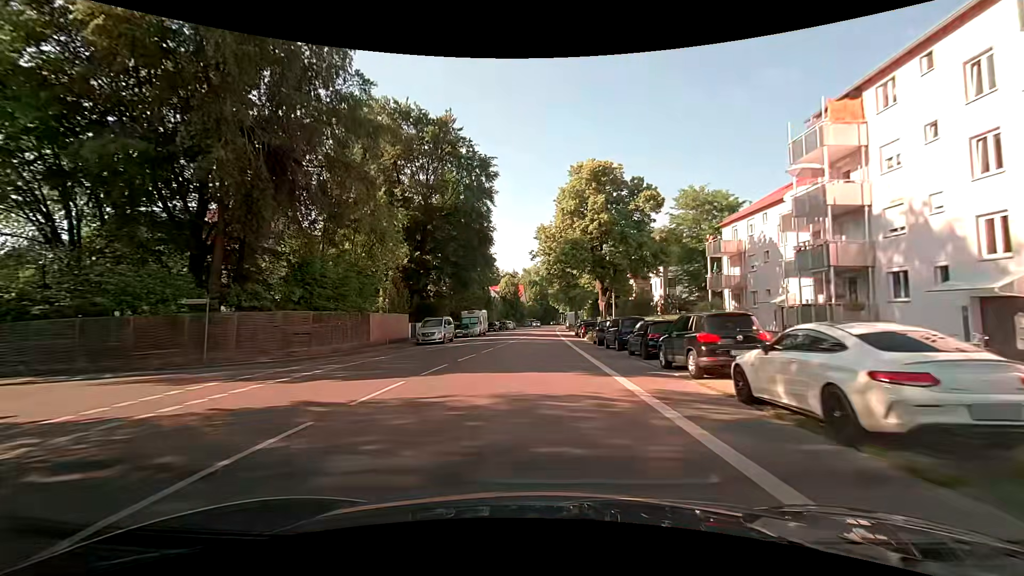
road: secondary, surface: asphalt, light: Day
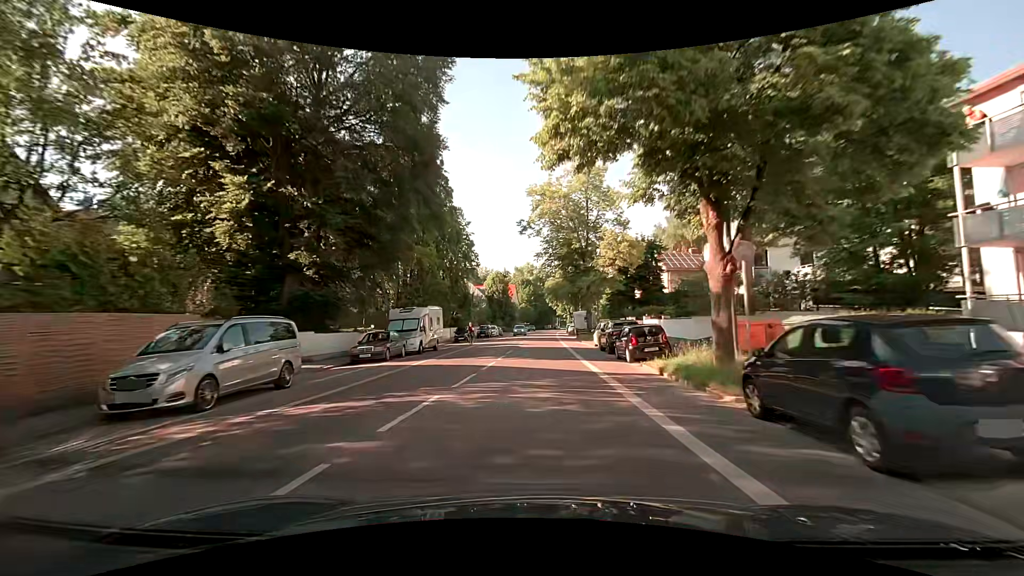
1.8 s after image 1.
(+0.3, +24.5) m; +1°
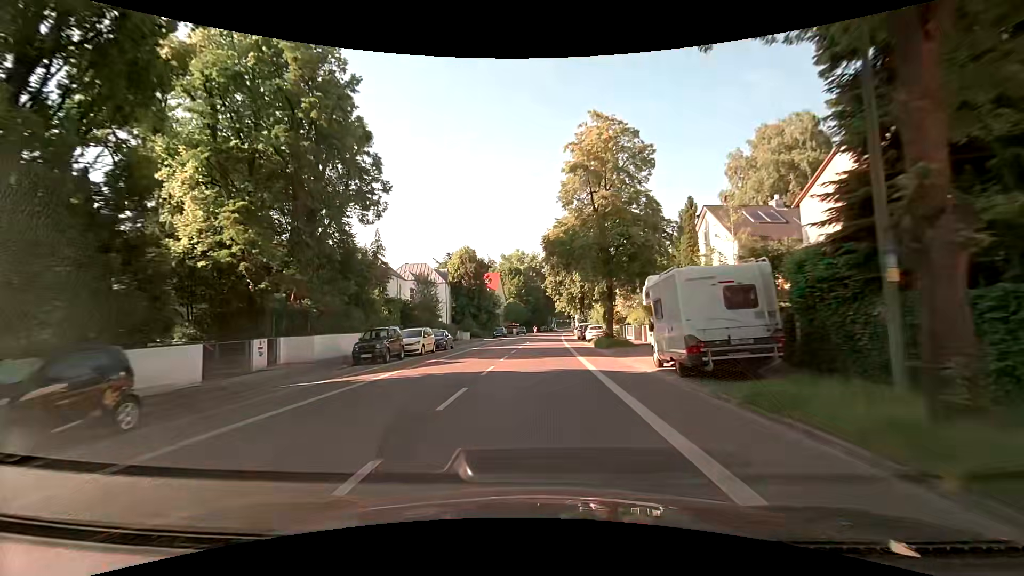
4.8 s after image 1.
(+0.4, +41.8) m; +1°
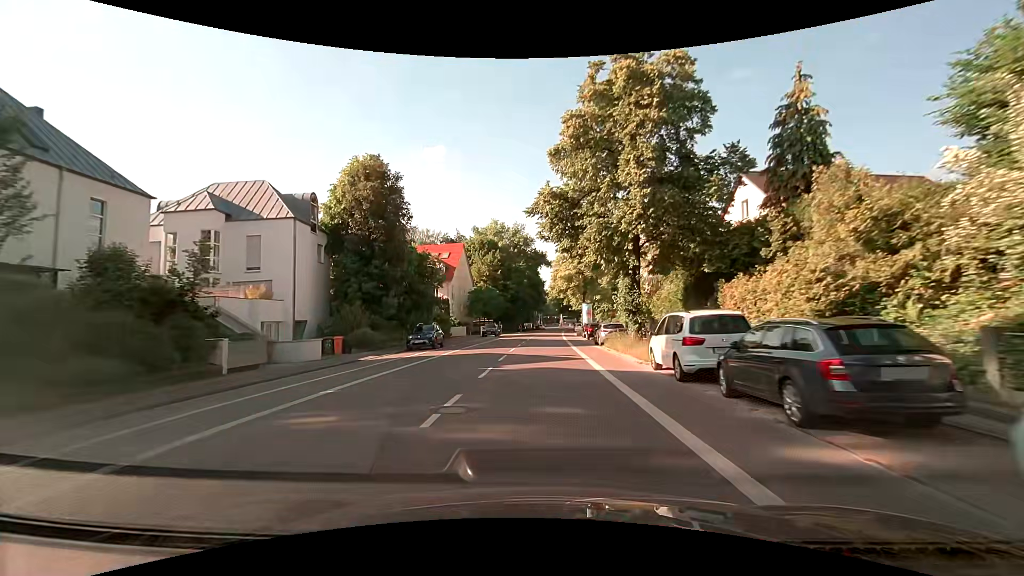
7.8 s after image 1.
(+0.6, +43.2) m; +2°
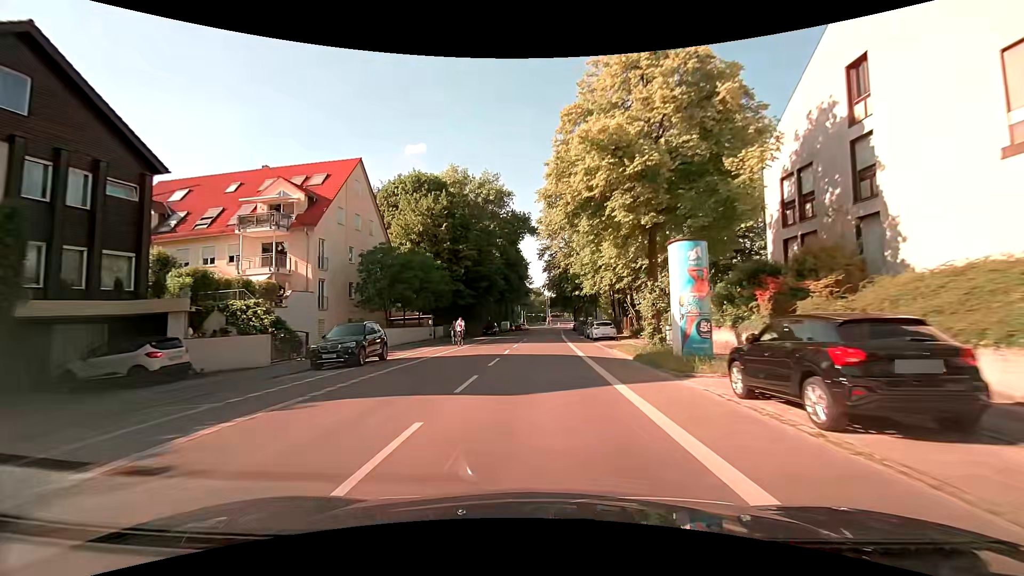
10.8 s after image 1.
(+0.5, +44.6) m; +2°
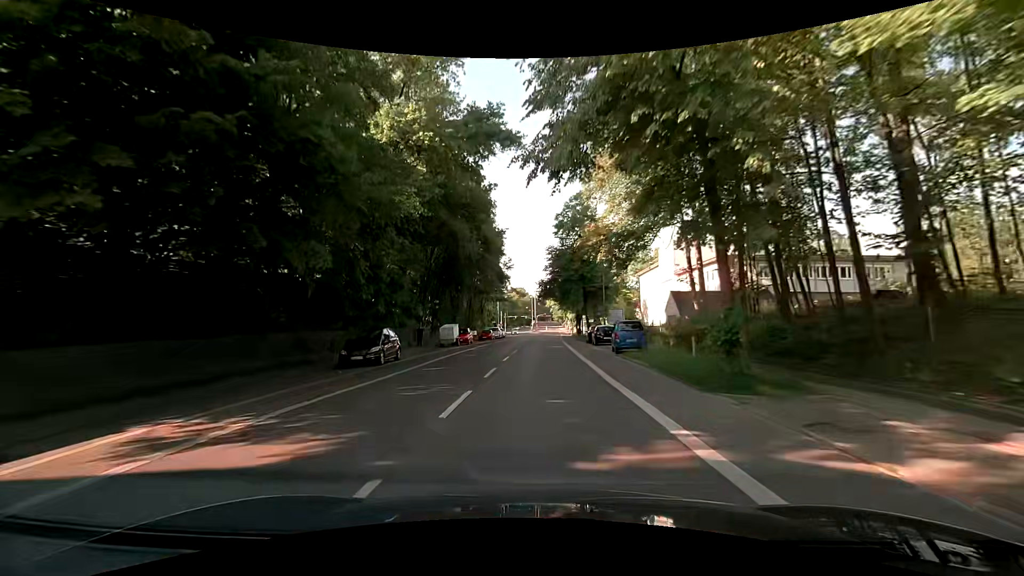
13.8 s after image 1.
(+0.3, +43.8) m; +1°
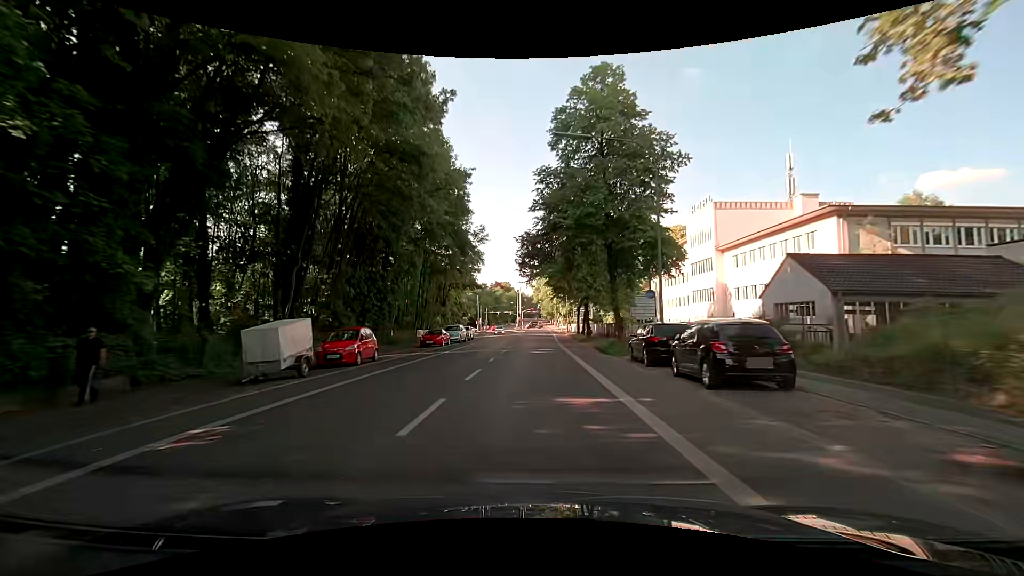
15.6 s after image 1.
(+0.5, +25.9) m; +2°
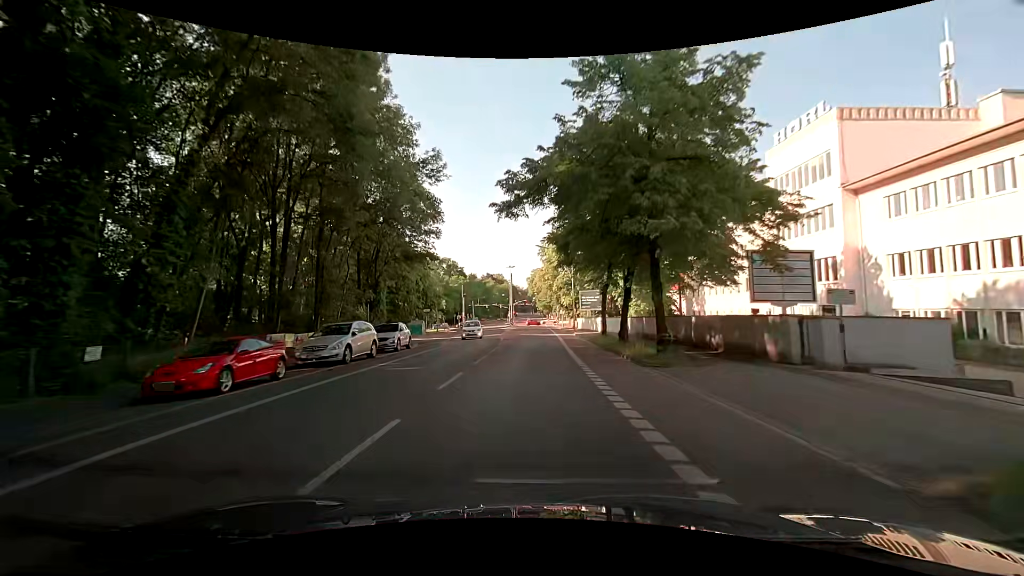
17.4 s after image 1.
(+0.1, +25.9) m; 0°
(0, +10) (0, +20) (0, +30) (0, +40) (0, +50) (0, +60) (0, +70) (0, +80) (0, +90) (+1, +100) m
